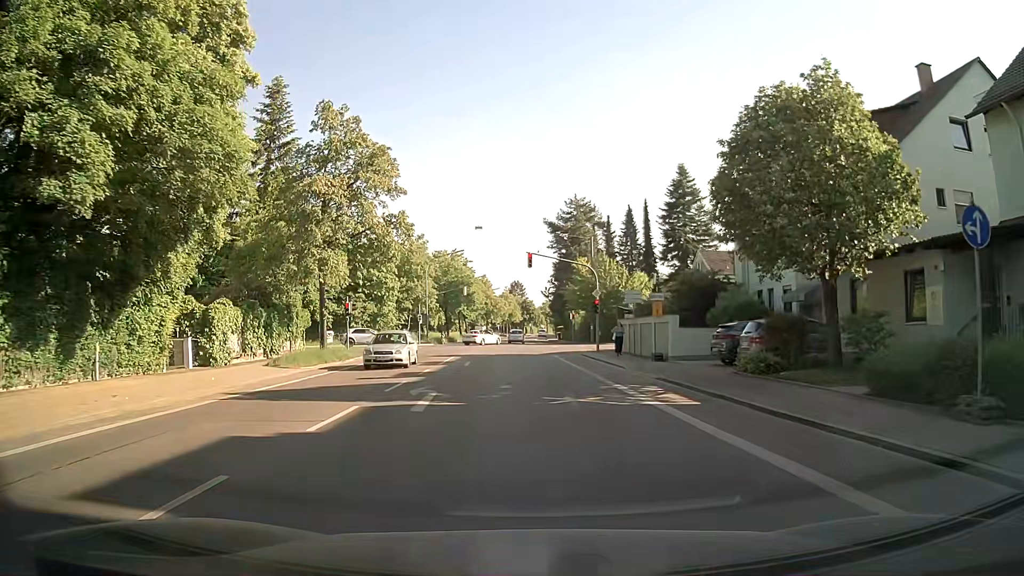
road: secondary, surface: asphalt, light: Day
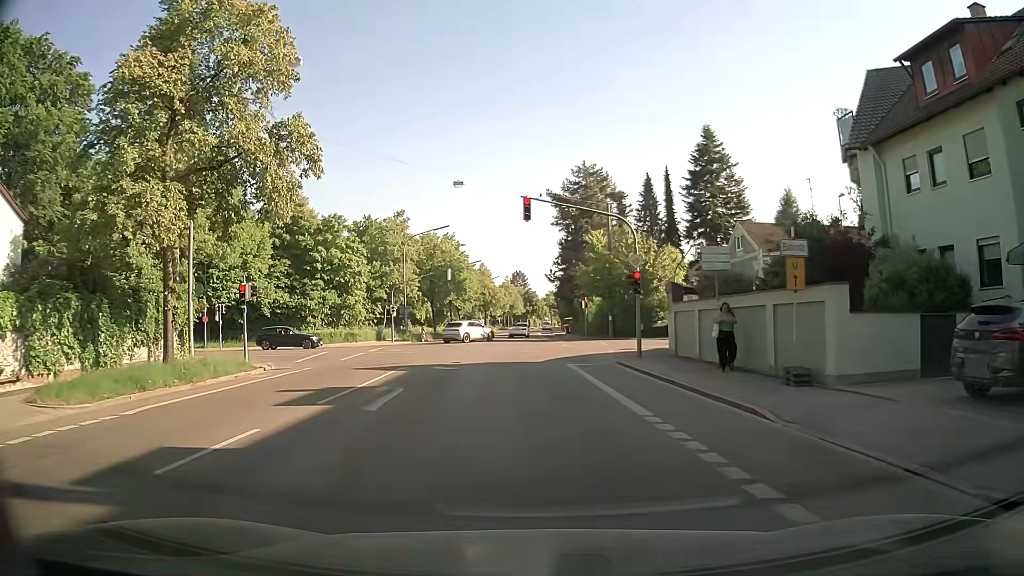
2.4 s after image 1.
(+0.4, +14.9) m; +1°
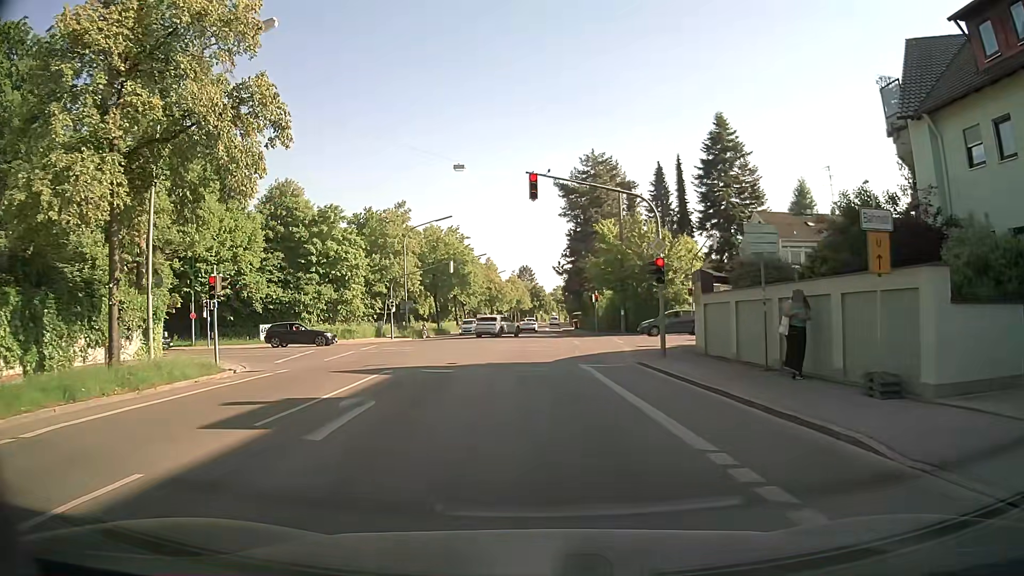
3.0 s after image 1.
(0.0, +3.1) m; -1°
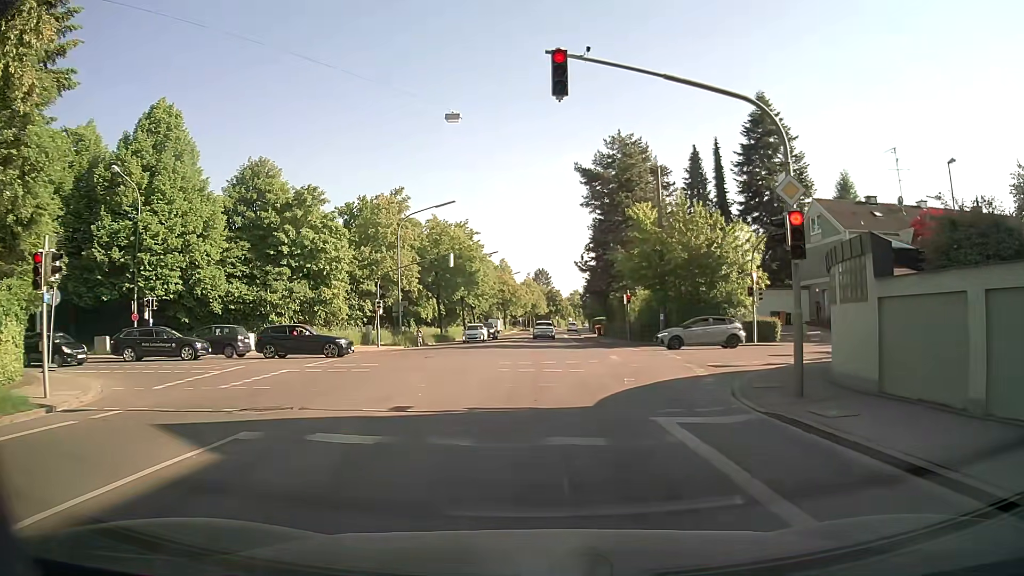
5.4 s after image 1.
(-0.1, +9.9) m; -1°
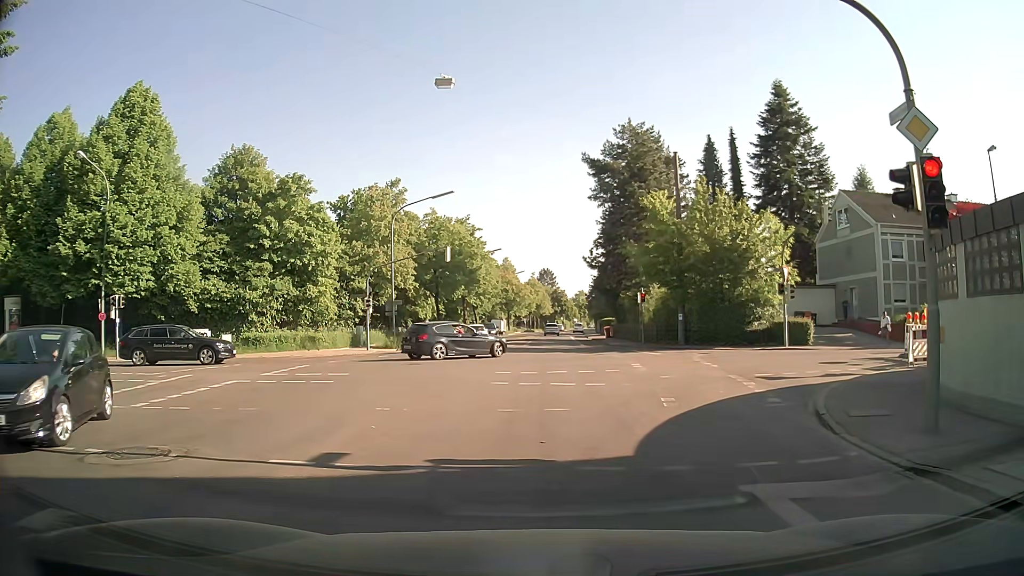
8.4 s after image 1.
(-0.1, +3.9) m; -2°
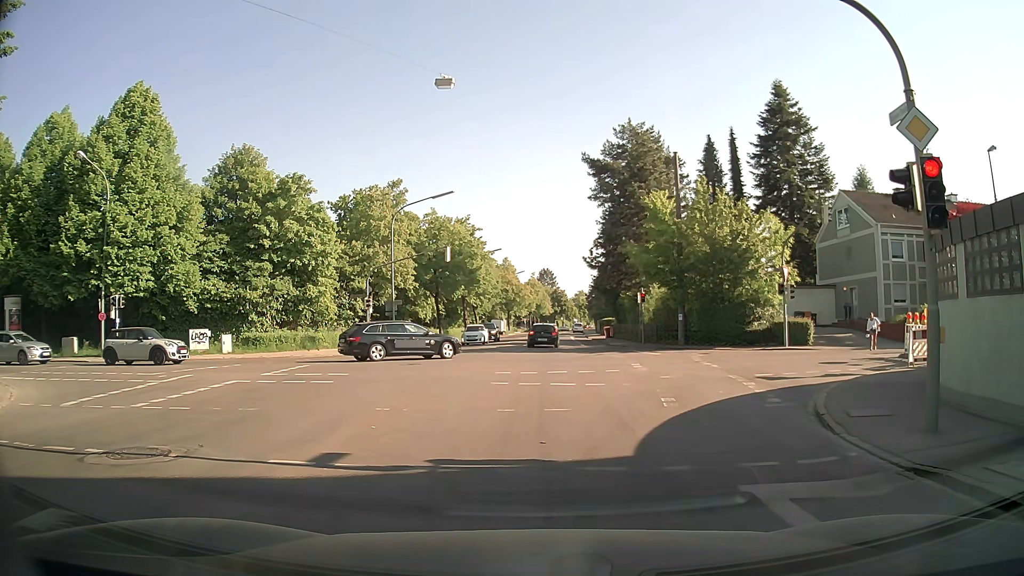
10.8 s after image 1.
(0.0, 0.0) m; 0°
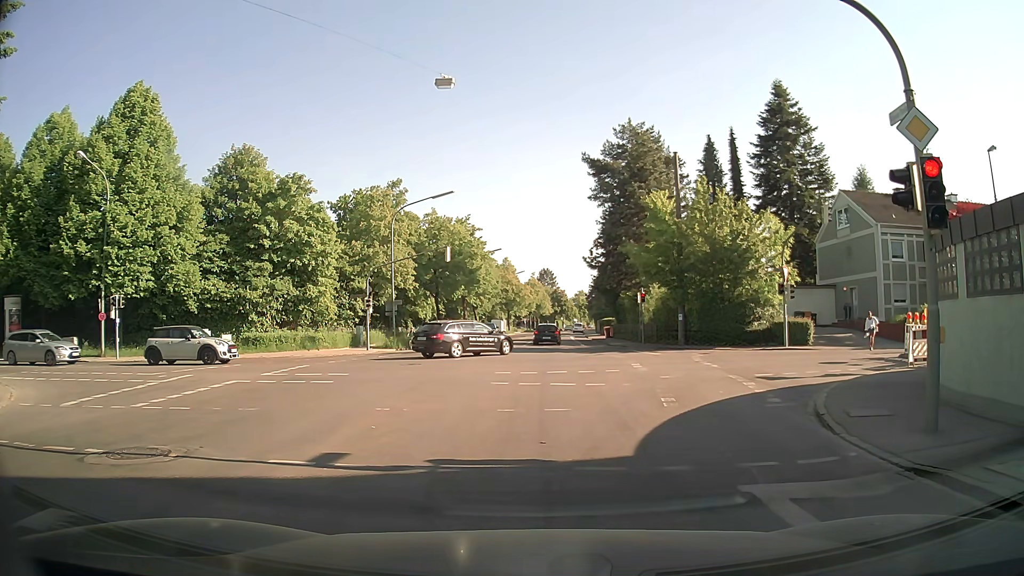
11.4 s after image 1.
(0.0, 0.0) m; 0°
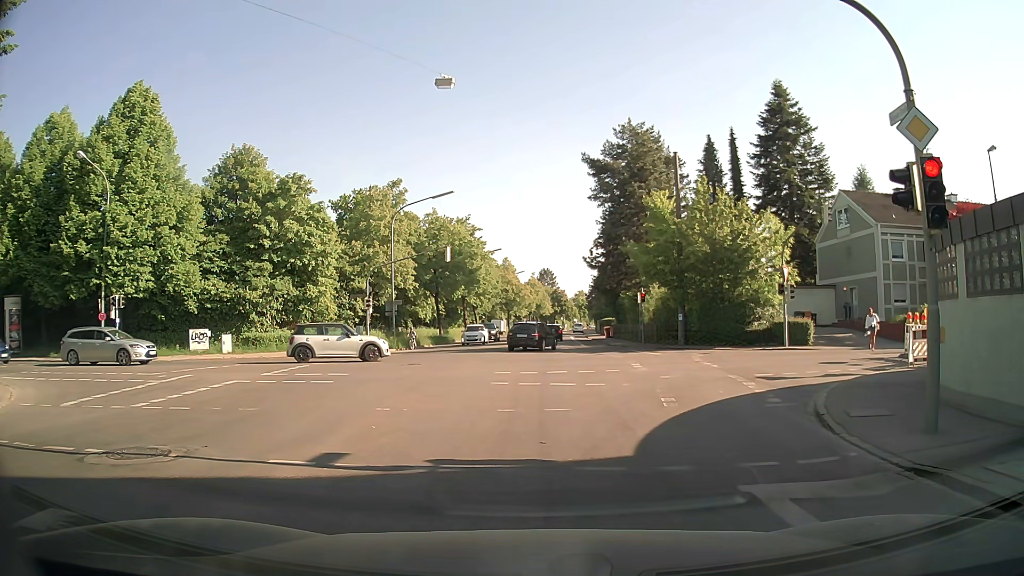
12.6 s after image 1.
(0.0, 0.0) m; 0°
(0, +10) (+1, +20) (+1, +30) (+2, +40) (+2, +50) (+3, +60) (+3, +70) (+4, +80) (+4, +90) (+5, +100) m
